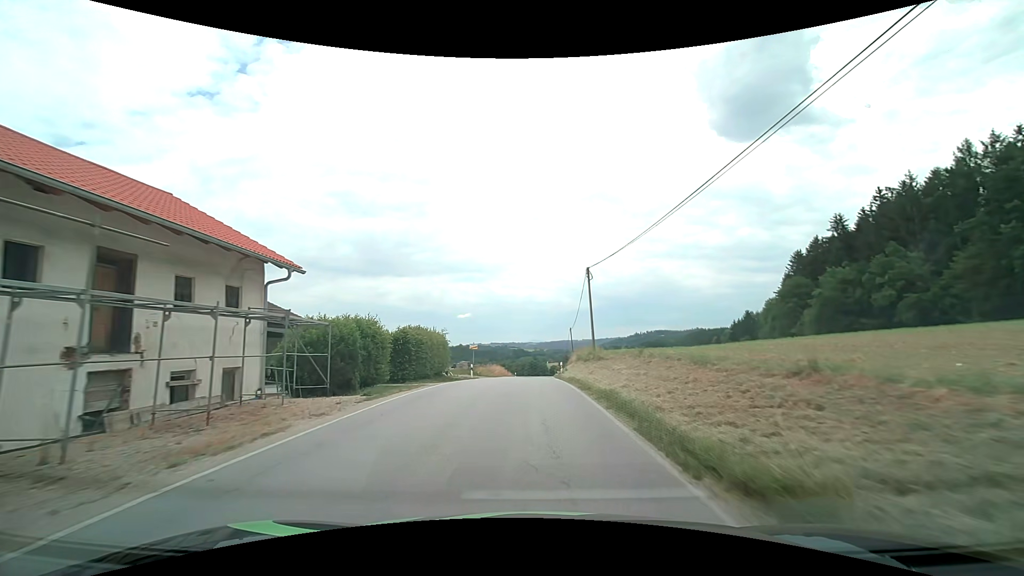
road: secondary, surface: asphalt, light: Day
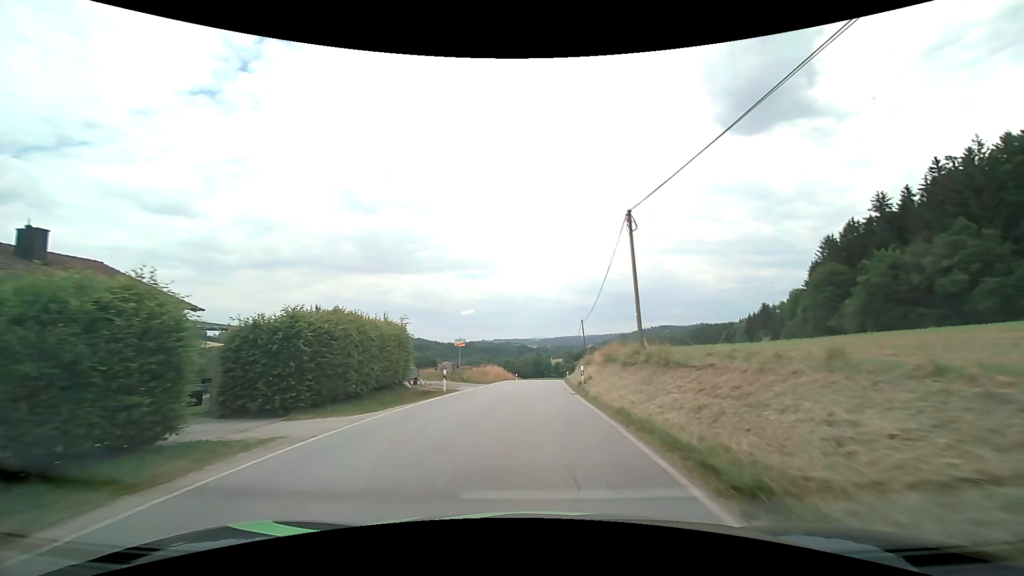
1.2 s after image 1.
(0.0, +13.1) m; -1°
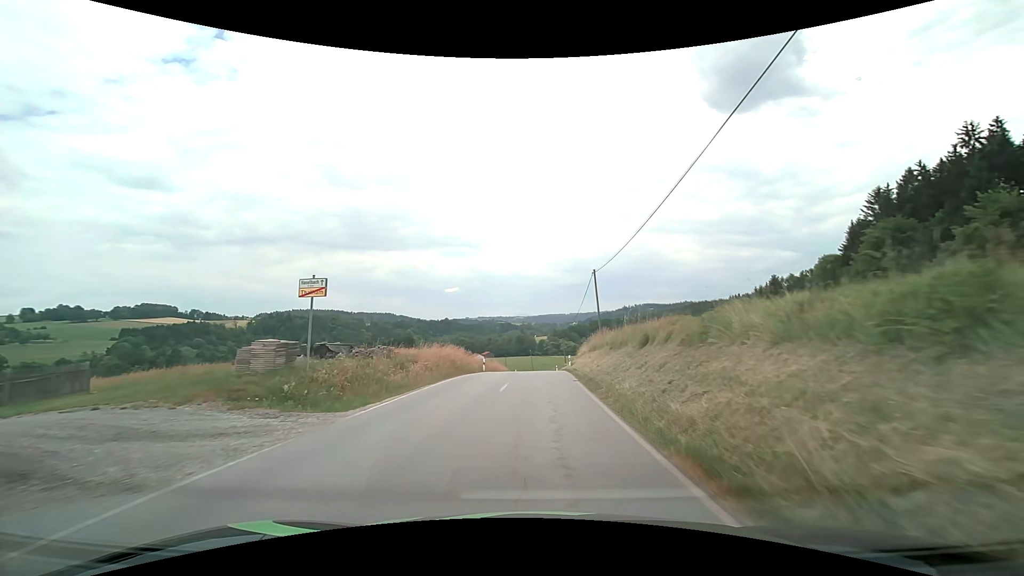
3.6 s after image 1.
(+0.4, +26.5) m; +2°
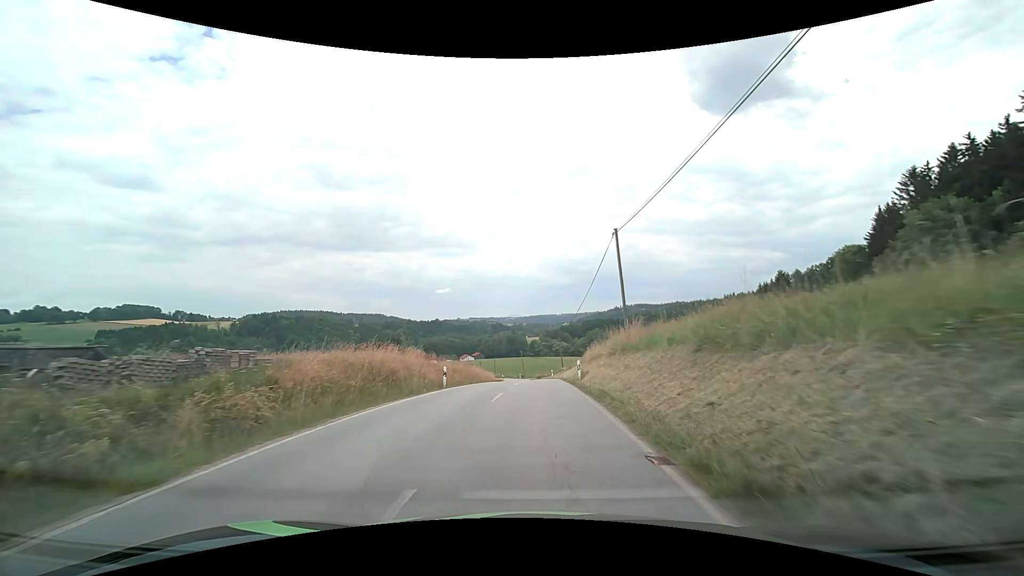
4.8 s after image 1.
(+0.1, +14.0) m; +1°
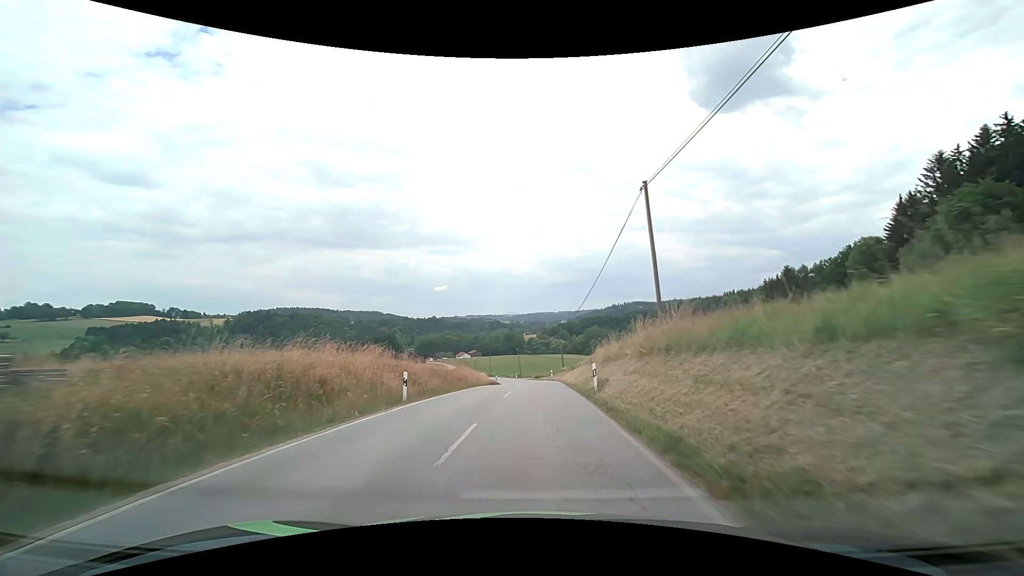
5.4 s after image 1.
(0.0, +7.2) m; 0°
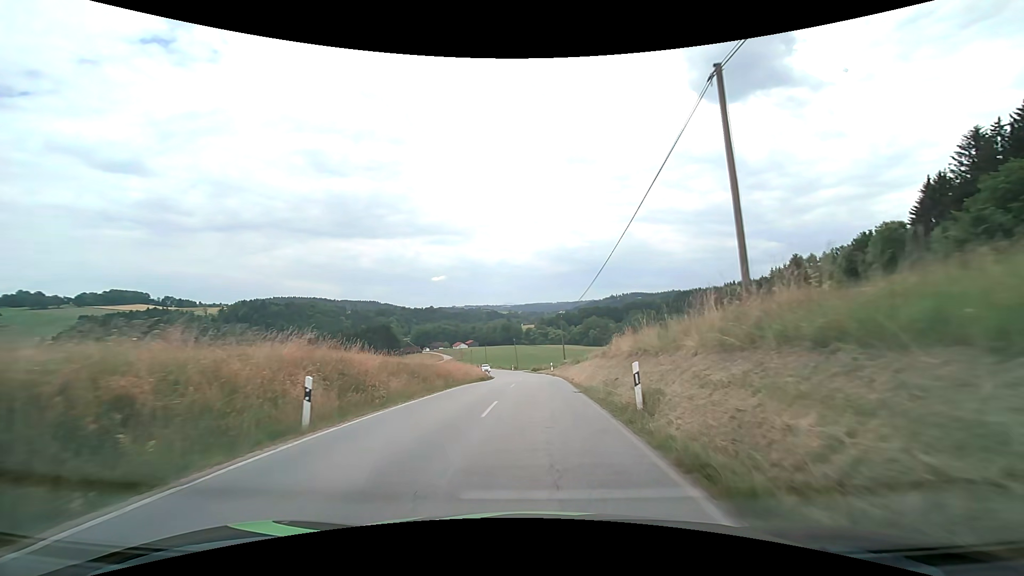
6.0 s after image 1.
(0.0, +7.4) m; 0°
